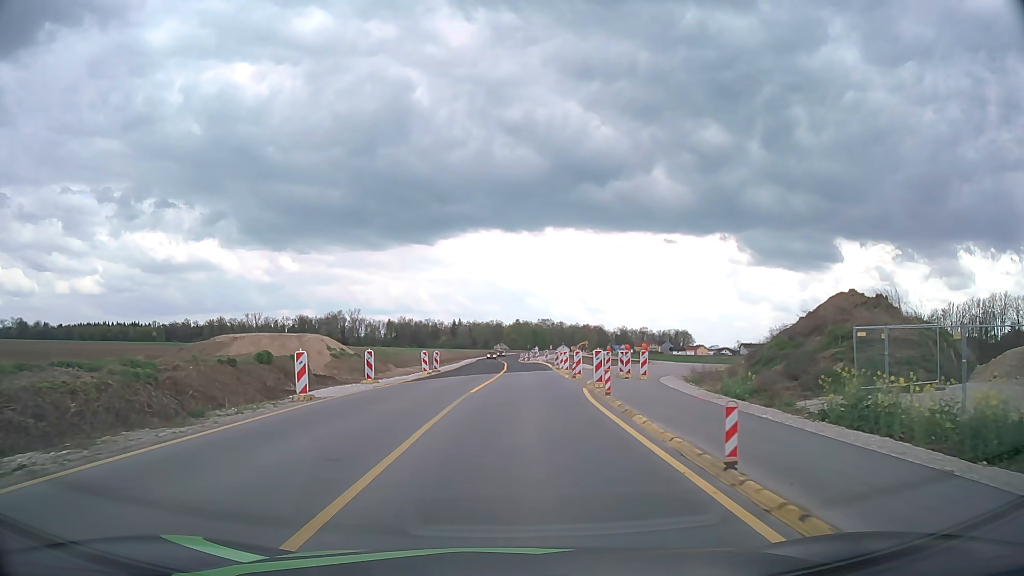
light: Day
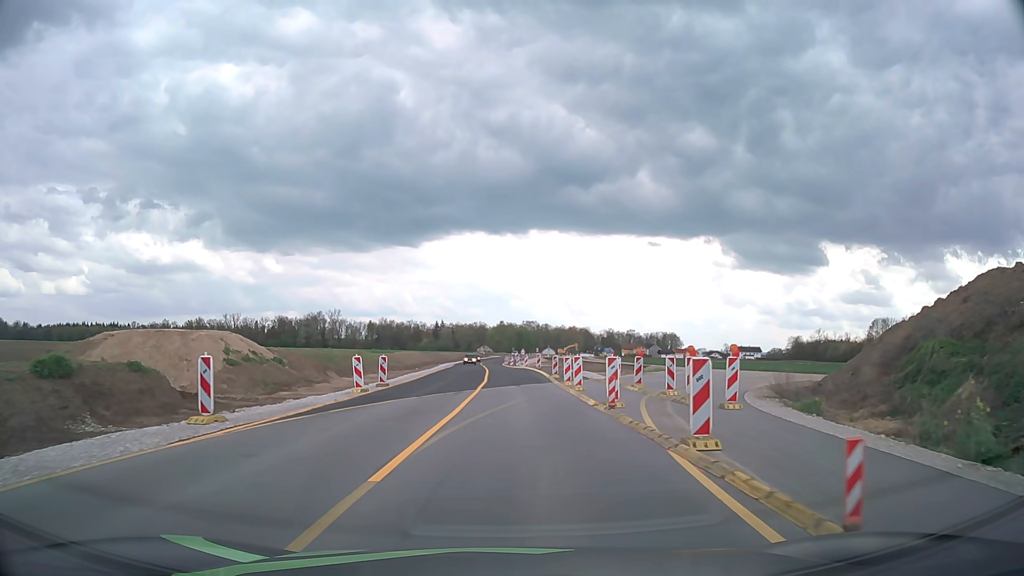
(+0.1, +13.0) m; +1°
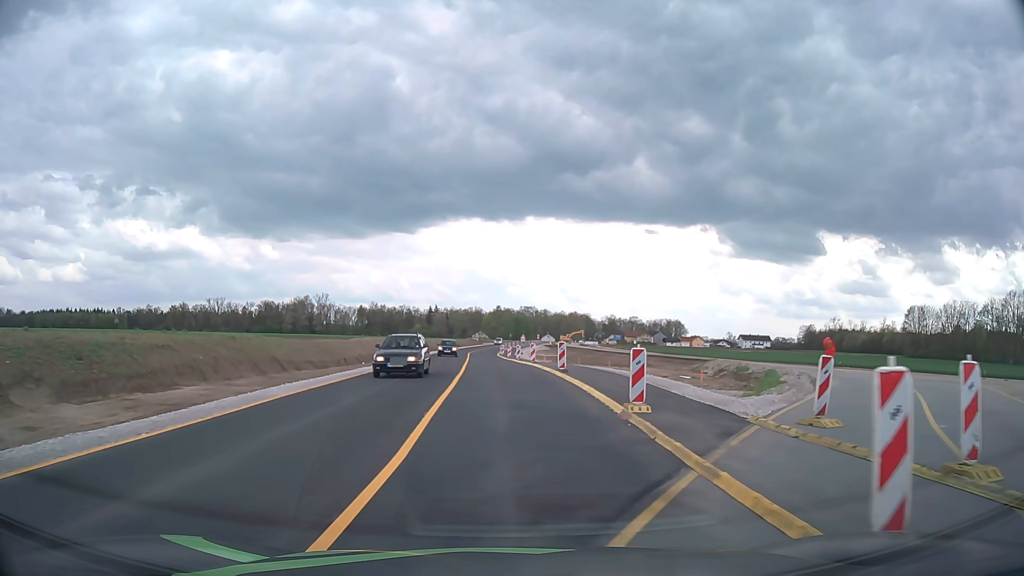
(+0.2, +25.1) m; 0°
(0, +10) (0, +20) (0, +30) (-1, +40) (-1, +50) (-2, +60) (-2, +70) (-2, +80) (-3, +90) (-3, +100) m
